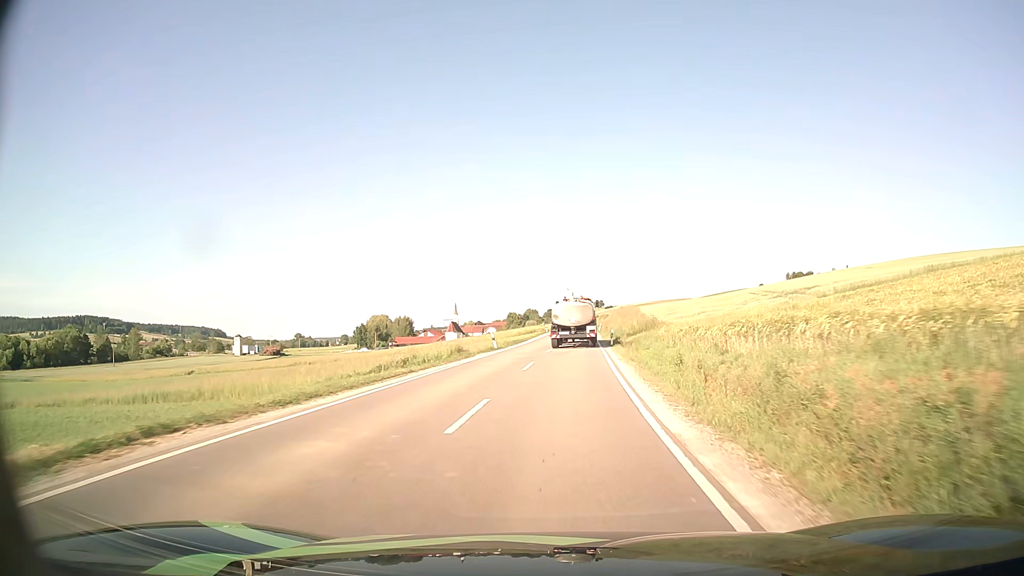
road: secondary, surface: asphalt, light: Day
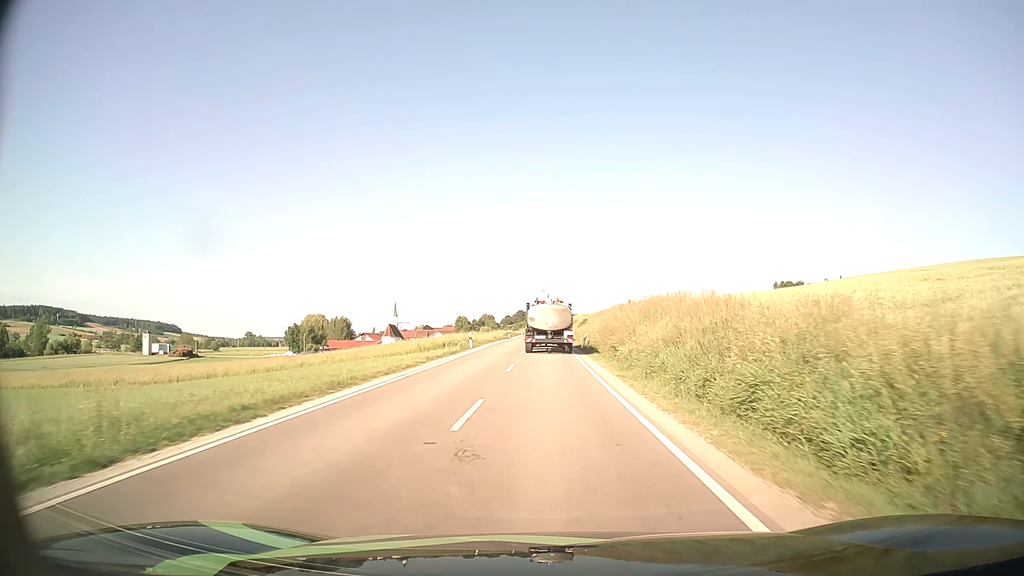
(+2.0, +47.6) m; +4°
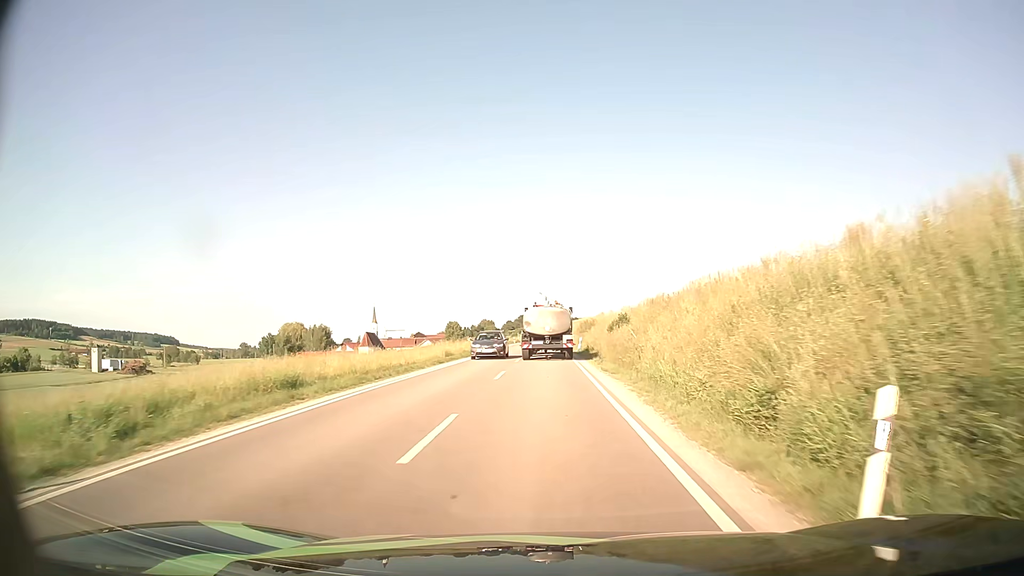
(+0.1, +38.6) m; 0°
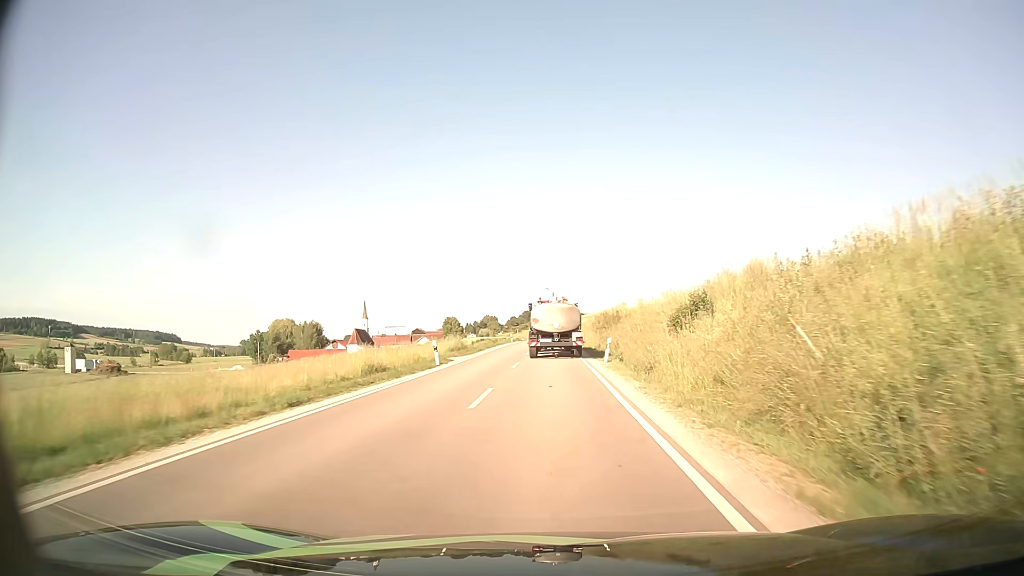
(-0.1, +19.3) m; -1°
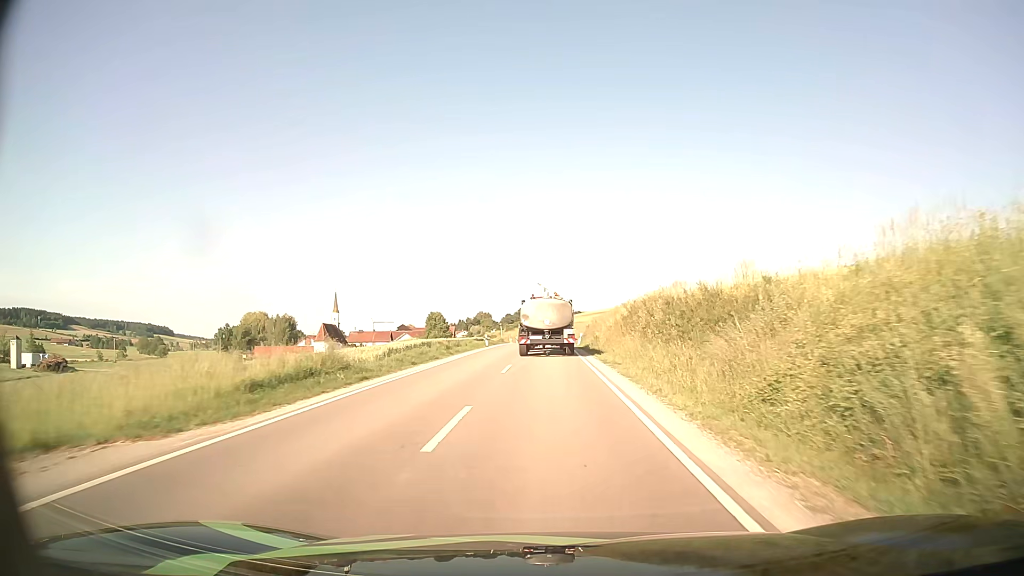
(+0.1, +28.4) m; +1°
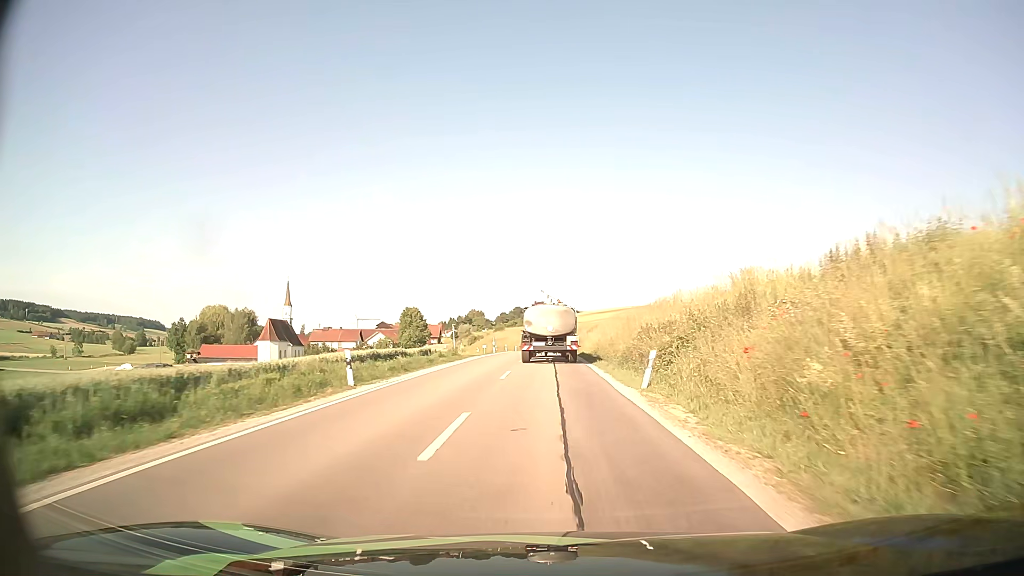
(-0.1, +36.5) m; 0°
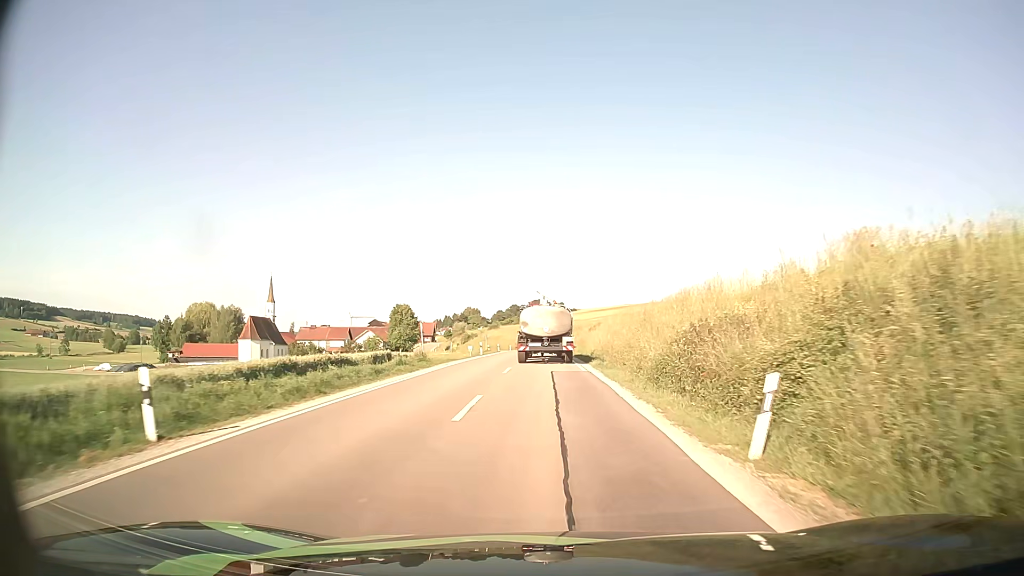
(0.0, +8.9) m; 0°
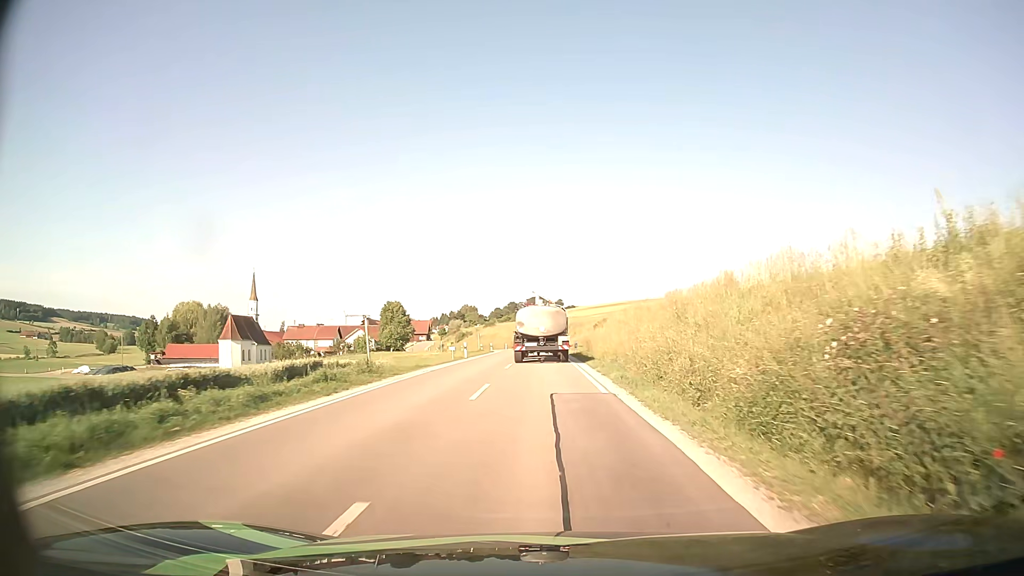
(0.0, +8.9) m; 0°
(0, +10) (0, +20) (0, +30) (0, +40) (-1, +50) (-1, +60) (-1, +70) (-2, +80) (-3, +90) (-4, +100) m
